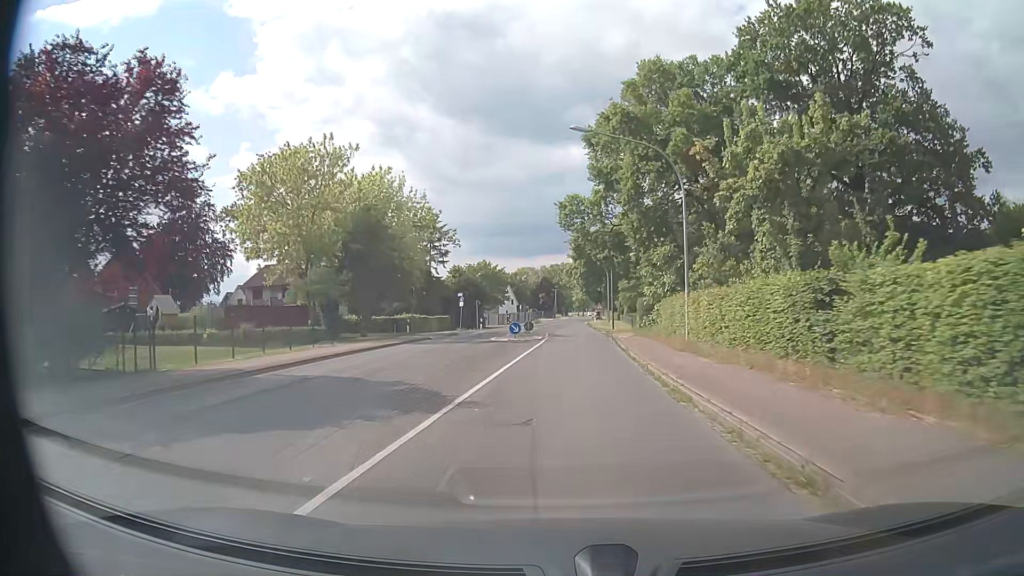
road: secondary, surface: asphalt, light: Day
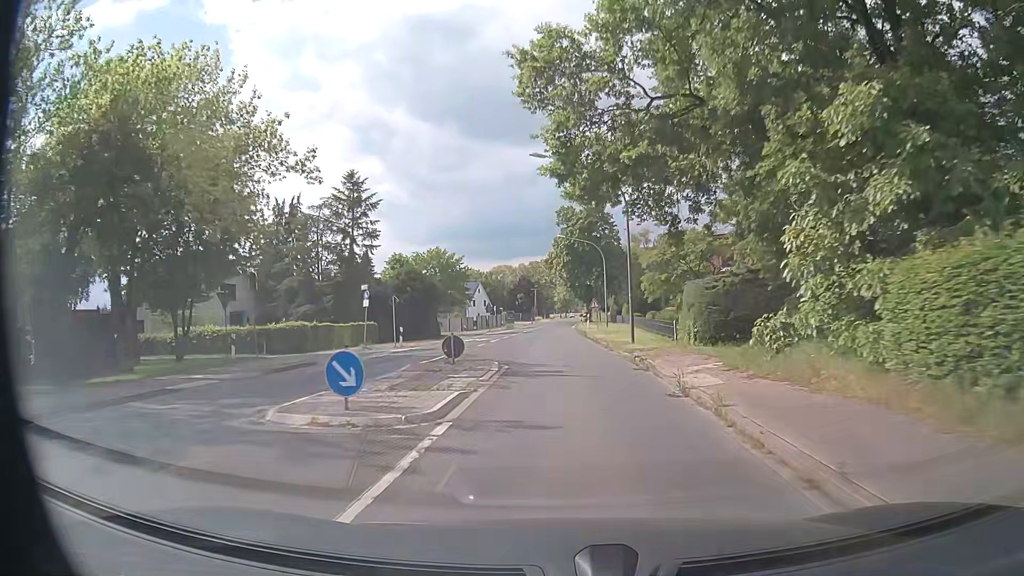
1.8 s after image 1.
(+0.4, +23.9) m; +1°
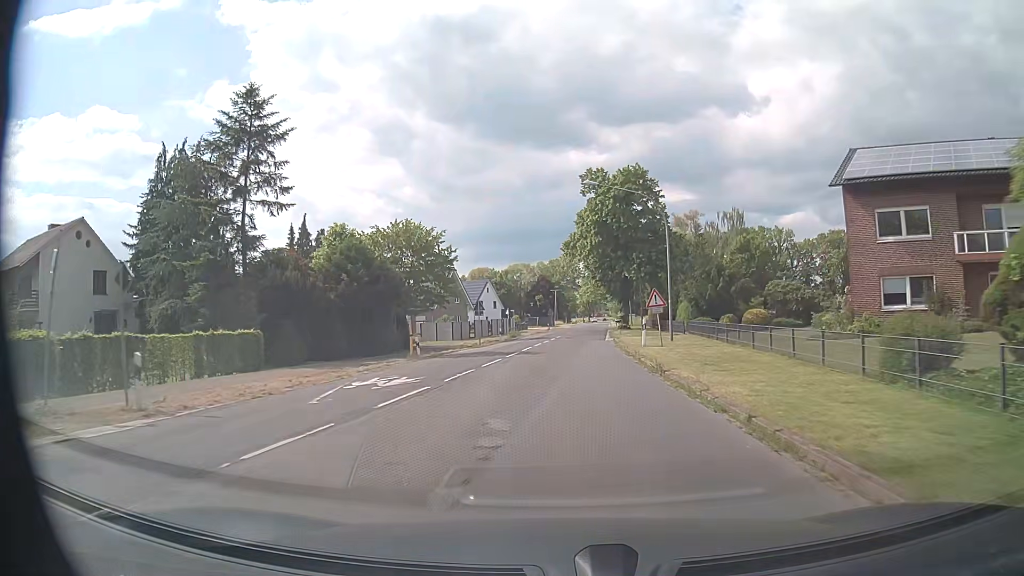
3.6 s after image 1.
(0.0, +23.9) m; -1°
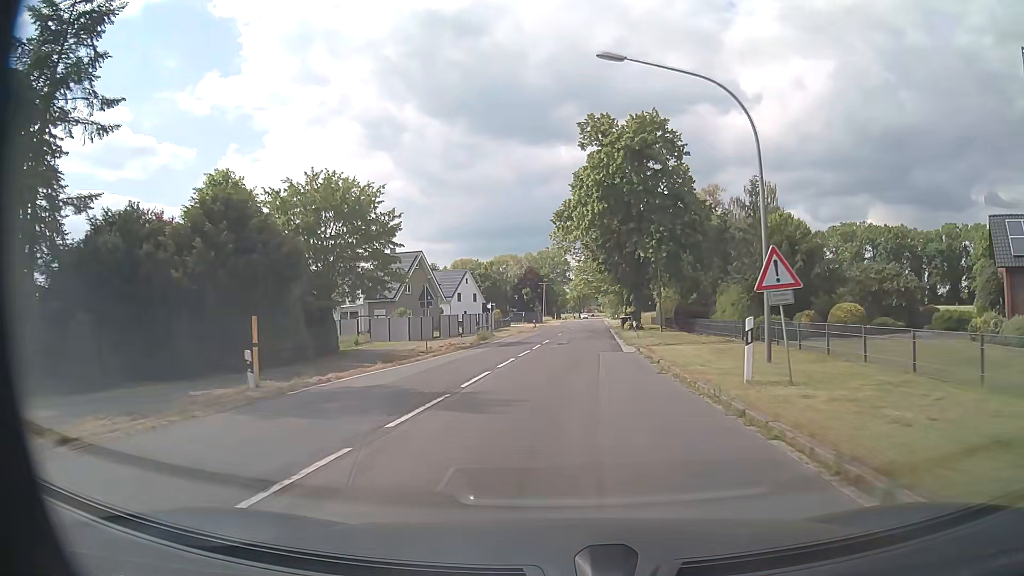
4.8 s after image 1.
(-0.2, +15.8) m; 0°
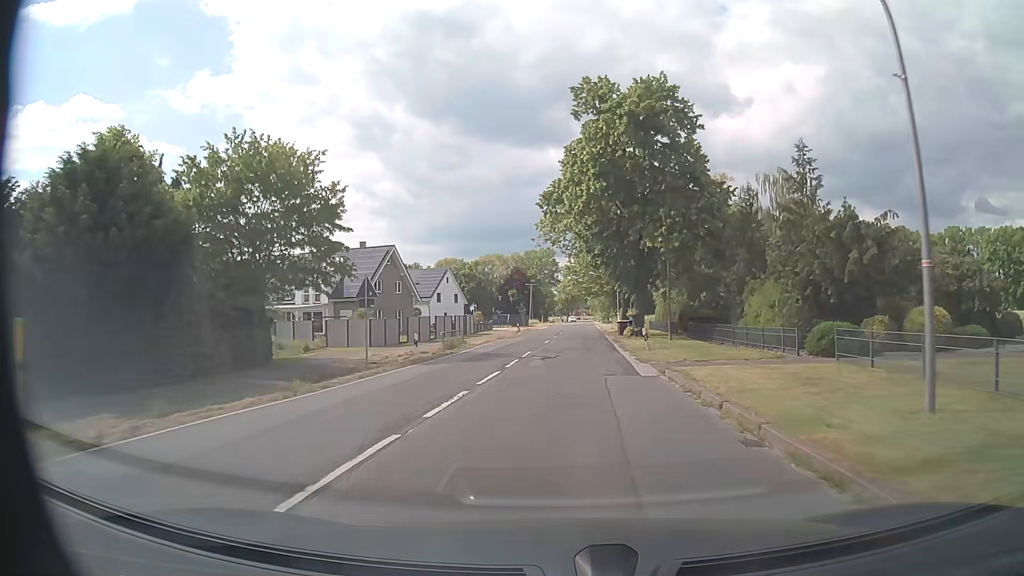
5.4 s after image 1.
(+0.1, +7.9) m; +1°
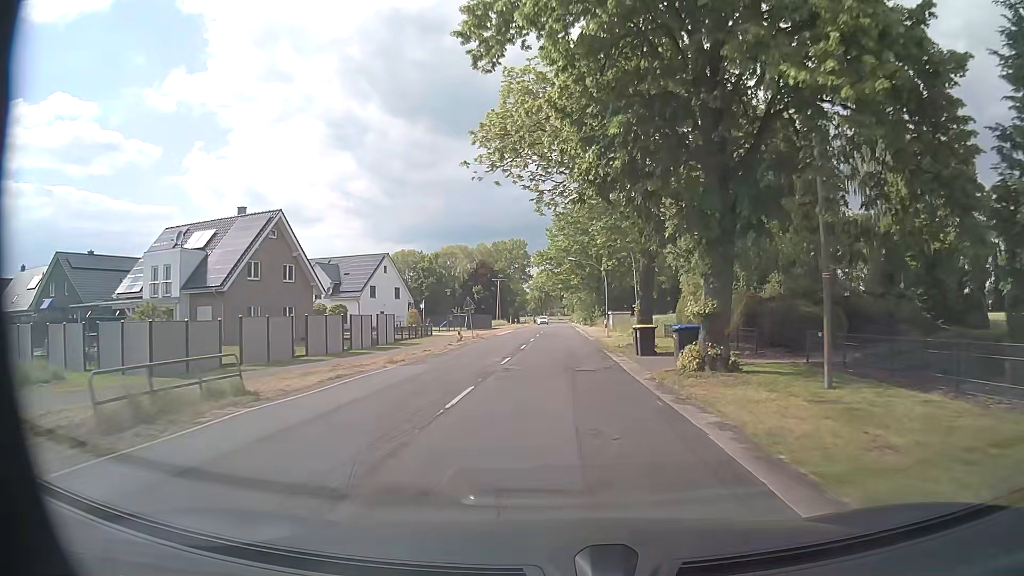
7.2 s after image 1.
(+0.5, +23.7) m; +3°
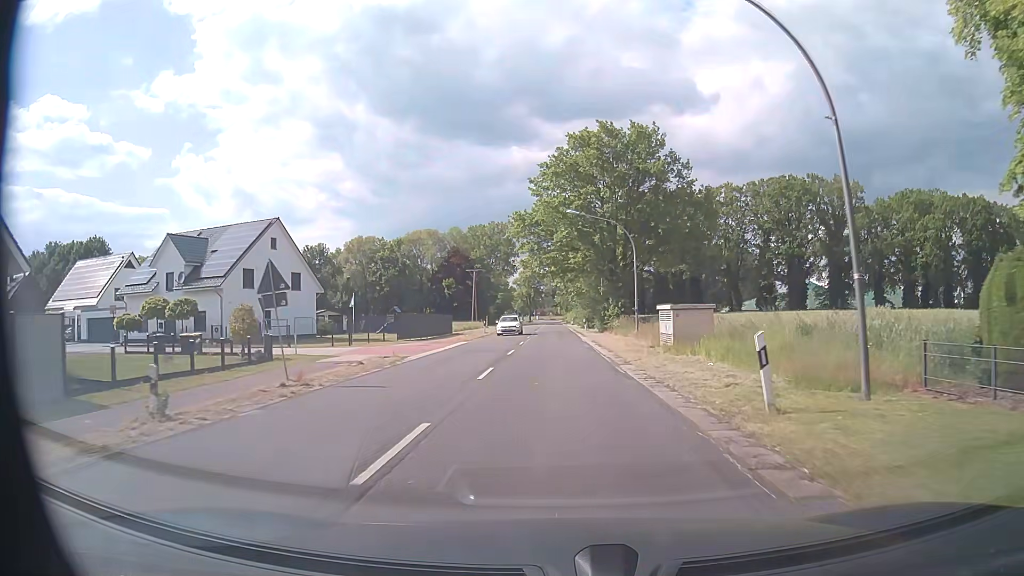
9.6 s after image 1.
(-0.1, +31.6) m; +1°
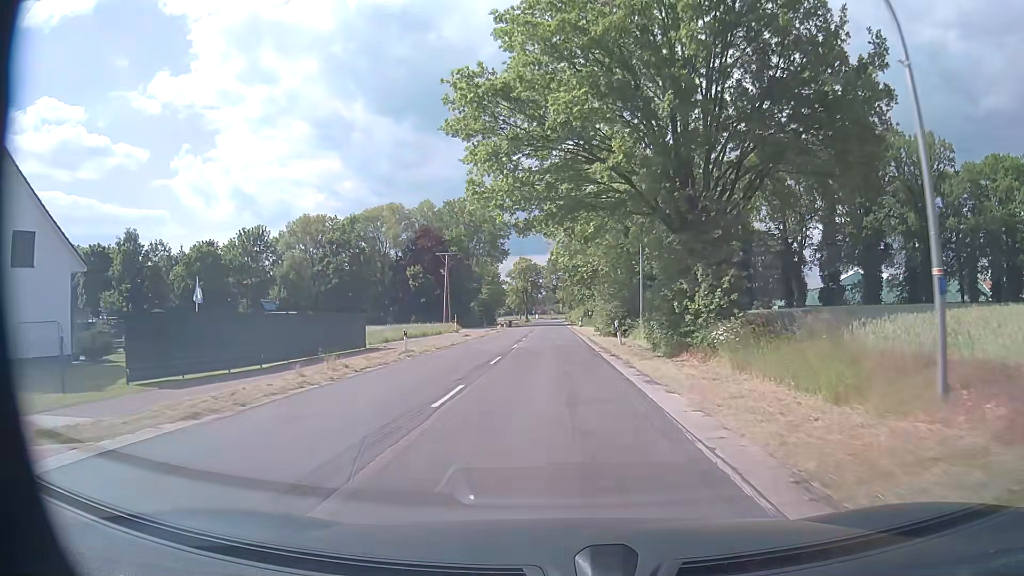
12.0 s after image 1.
(-0.2, +31.6) m; -1°
(0, +10) (0, +20) (0, +30) (0, +40) (0, +50) (0, +60) (0, +70) (0, +80) (0, +90) (0, +100) m
